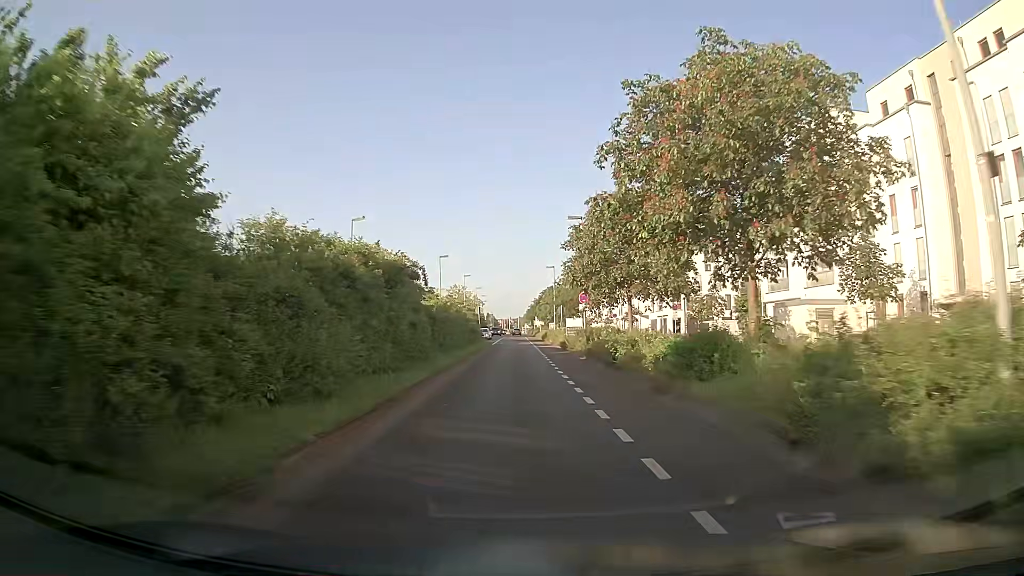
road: secondary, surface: asphalt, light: Day
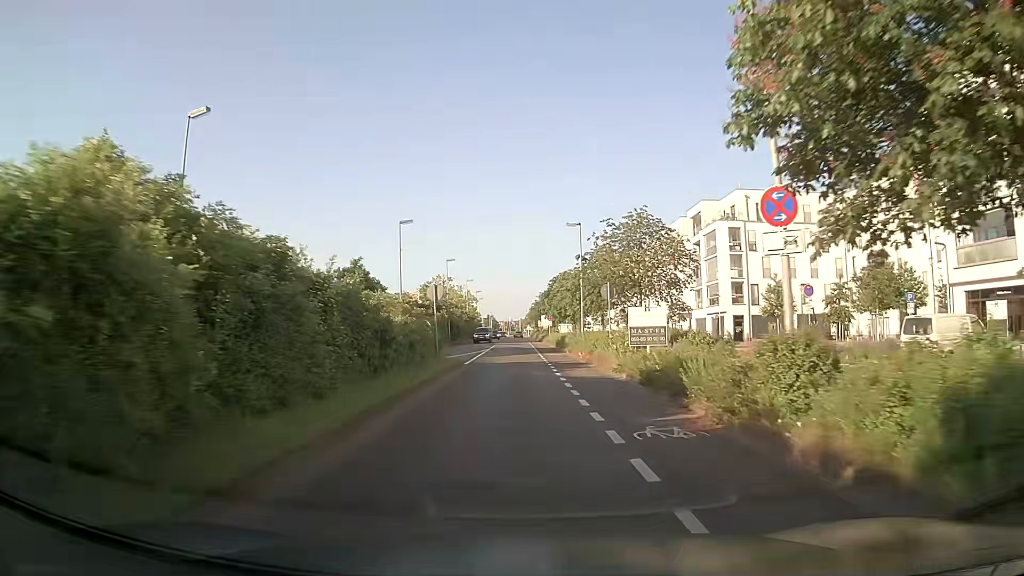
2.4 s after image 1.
(-0.2, +28.4) m; 0°
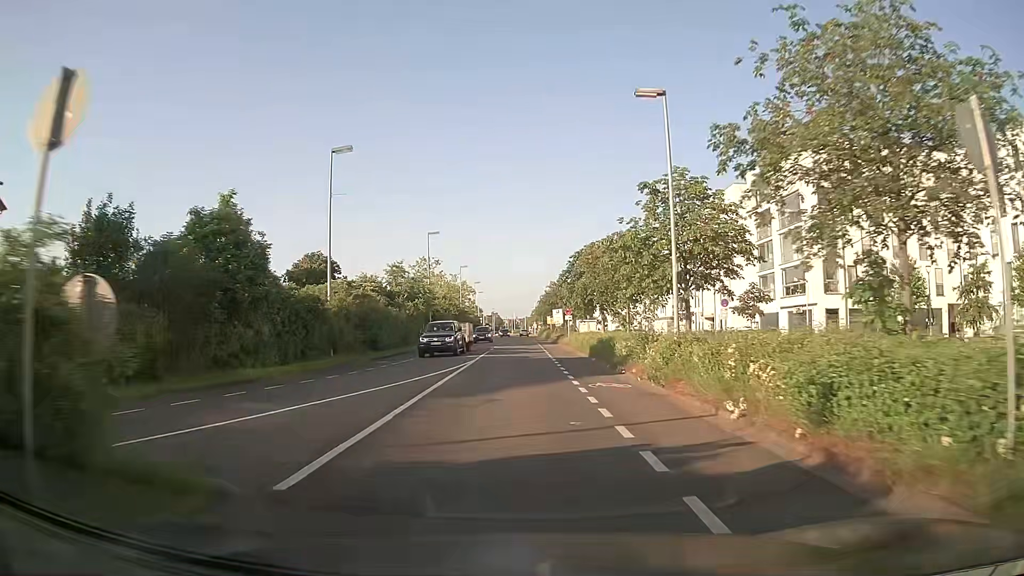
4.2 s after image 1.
(-0.2, +21.9) m; -1°
(0, +10) (0, +20) (0, +30) (0, +40) (0, +50) (+1, +60) (+1, +70) (+1, +80) (+1, +90) (+1, +100) m
